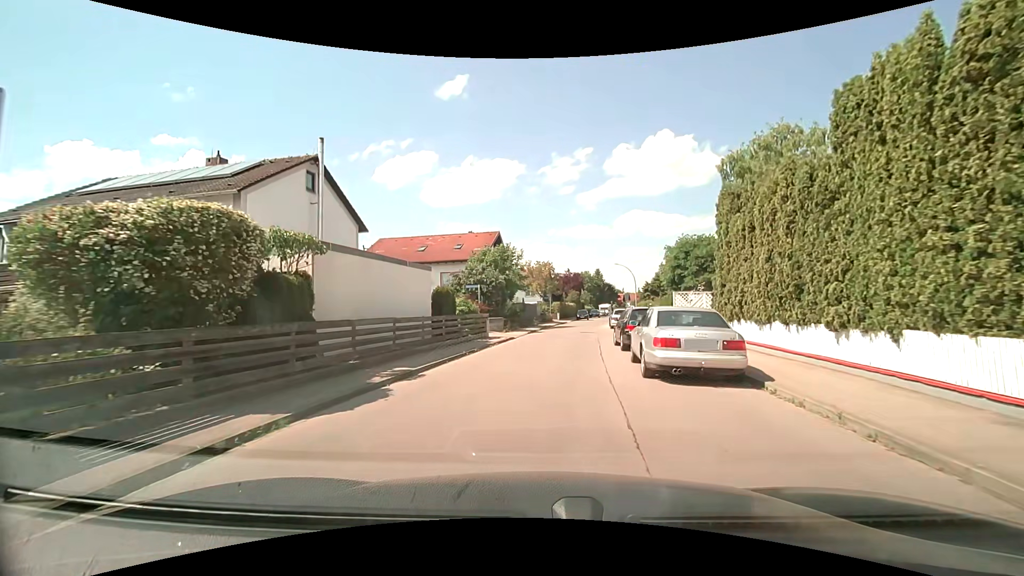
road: residential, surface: asphalt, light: Day
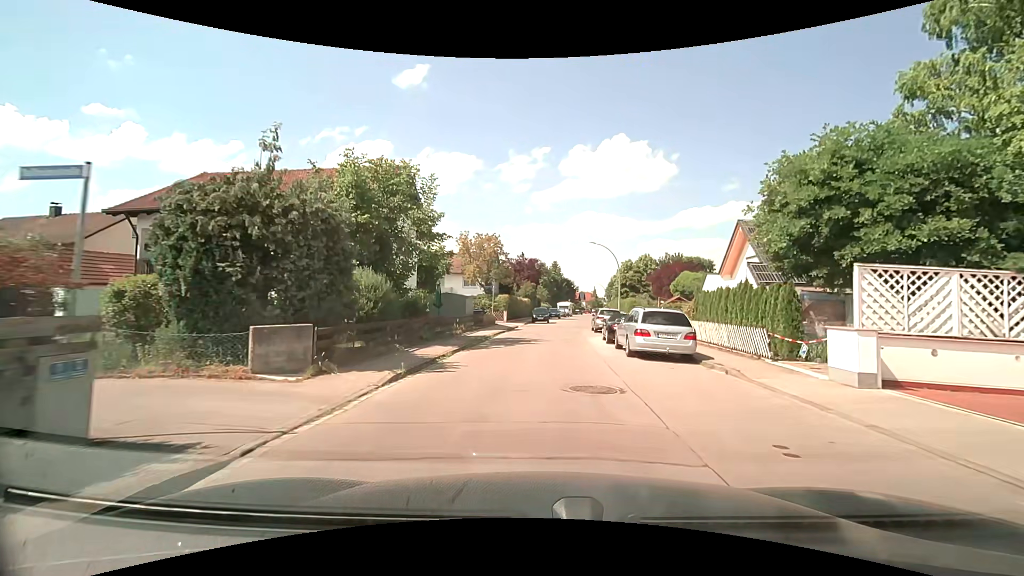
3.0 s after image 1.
(+1.1, +22.4) m; +6°
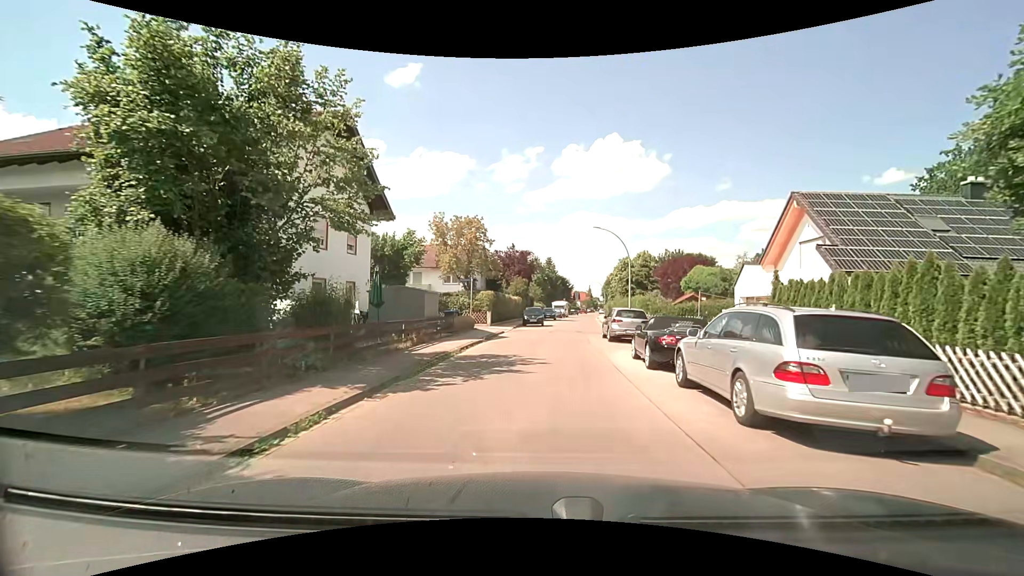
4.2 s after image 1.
(+0.1, +8.6) m; +1°
(0, +10) (0, +20) (+1, +30) (+3, +40) (+4, +50) (+6, +60) (+7, +70) (+8, +80) (+9, +89) (+10, +99) m
